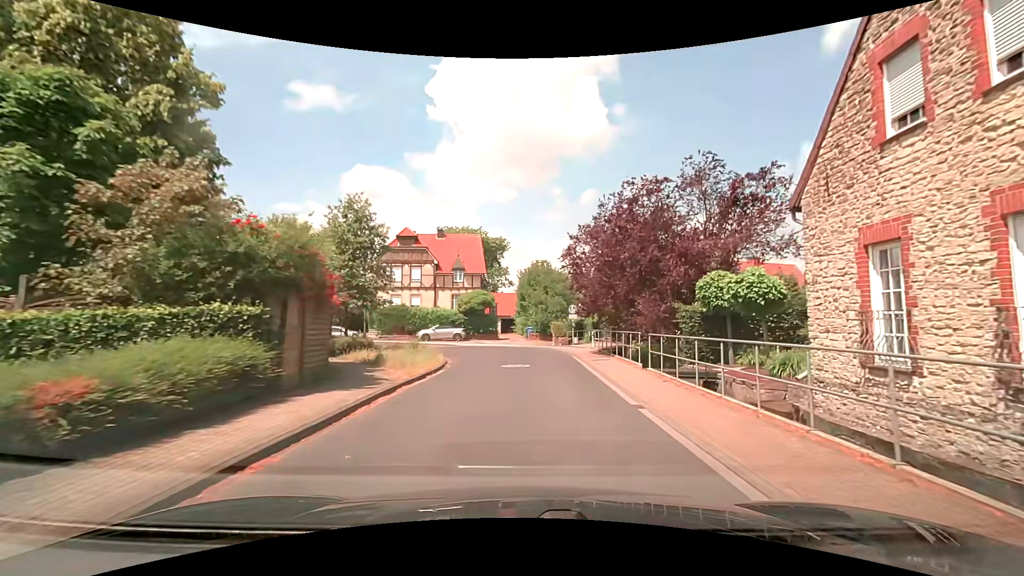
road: residential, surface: asphalt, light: Day
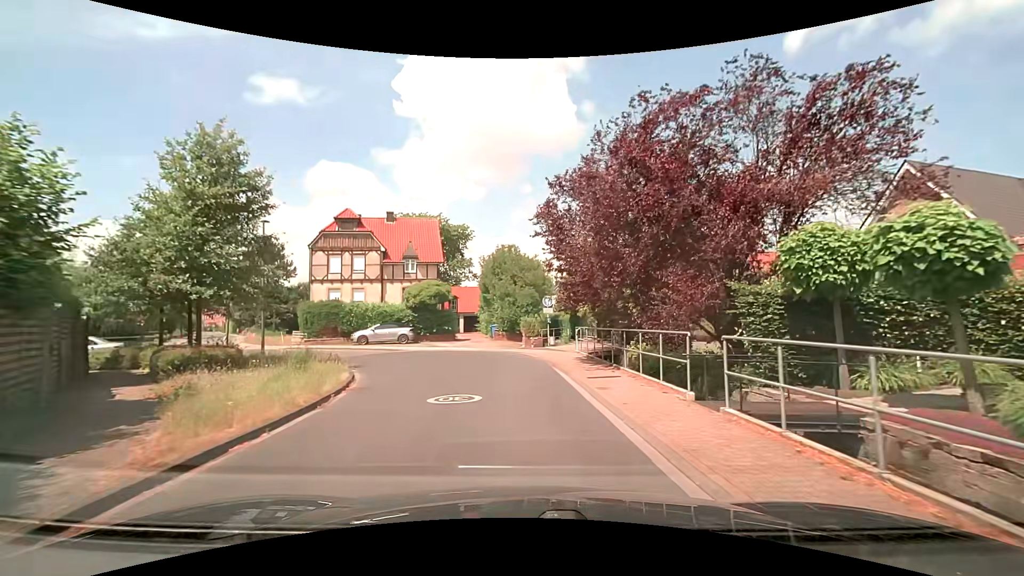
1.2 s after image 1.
(+0.4, +8.2) m; +4°
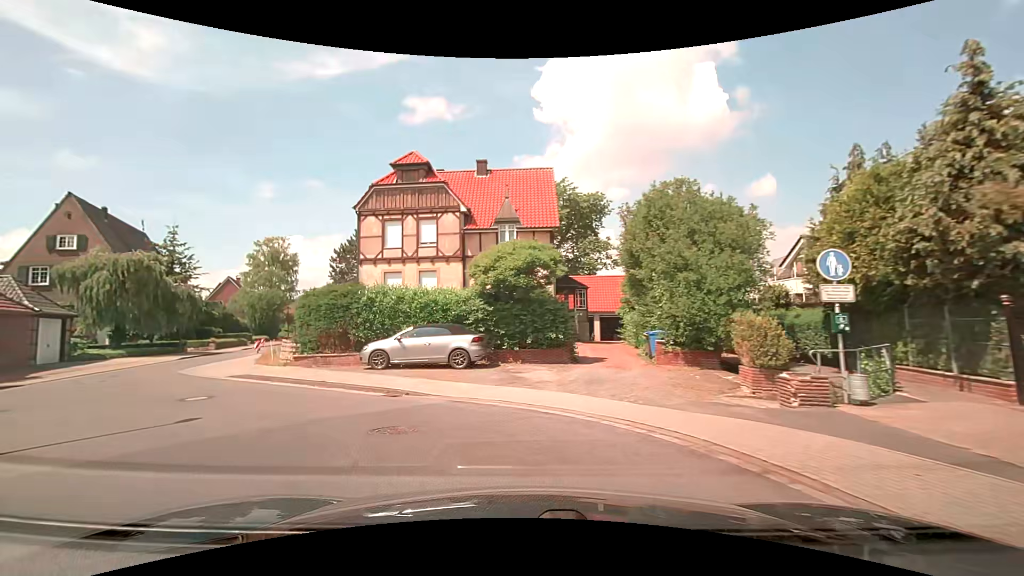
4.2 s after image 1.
(-0.9, +18.6) m; -15°
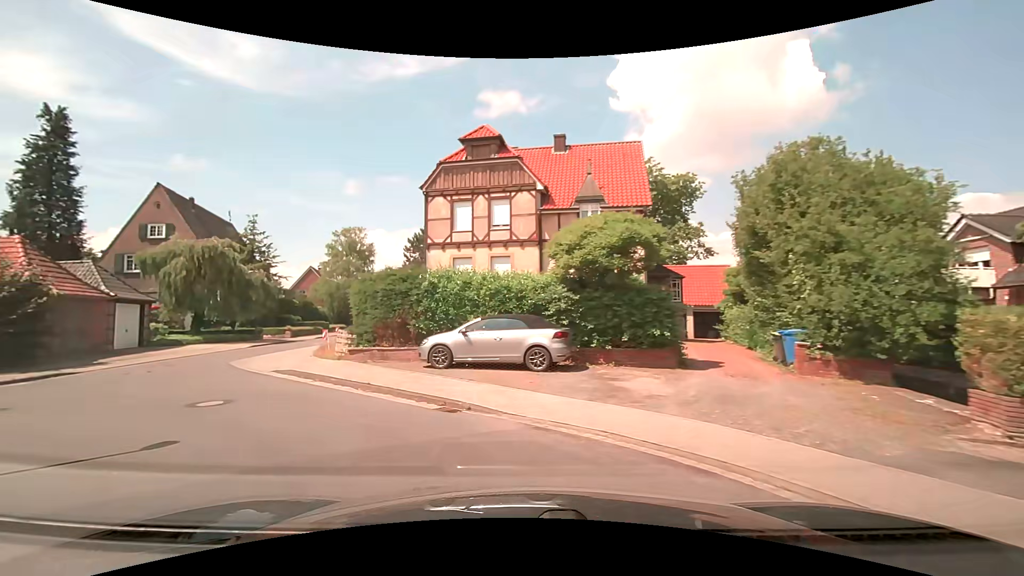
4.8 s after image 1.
(-0.2, +3.3) m; -9°
